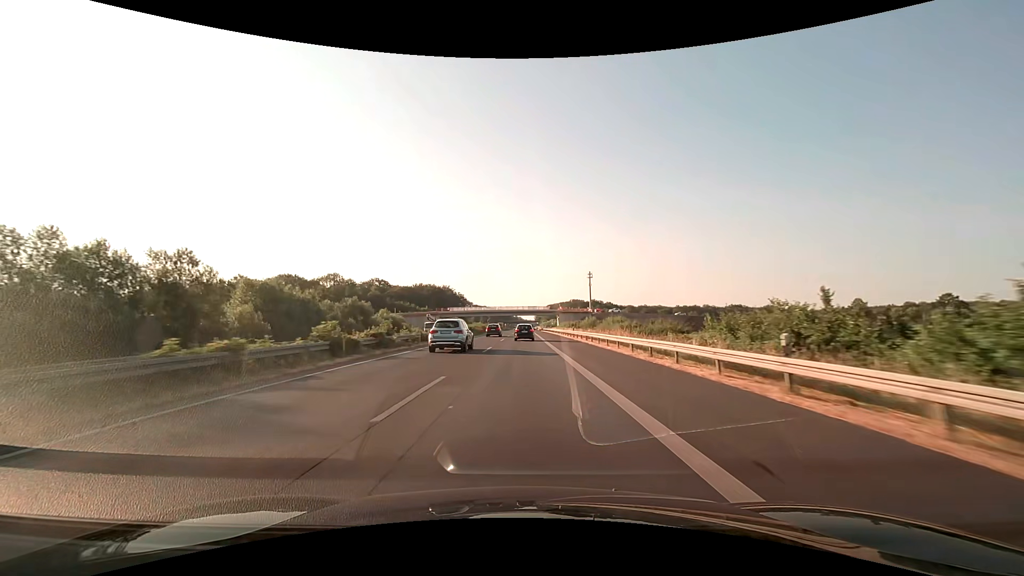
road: motorway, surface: asphalt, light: Day
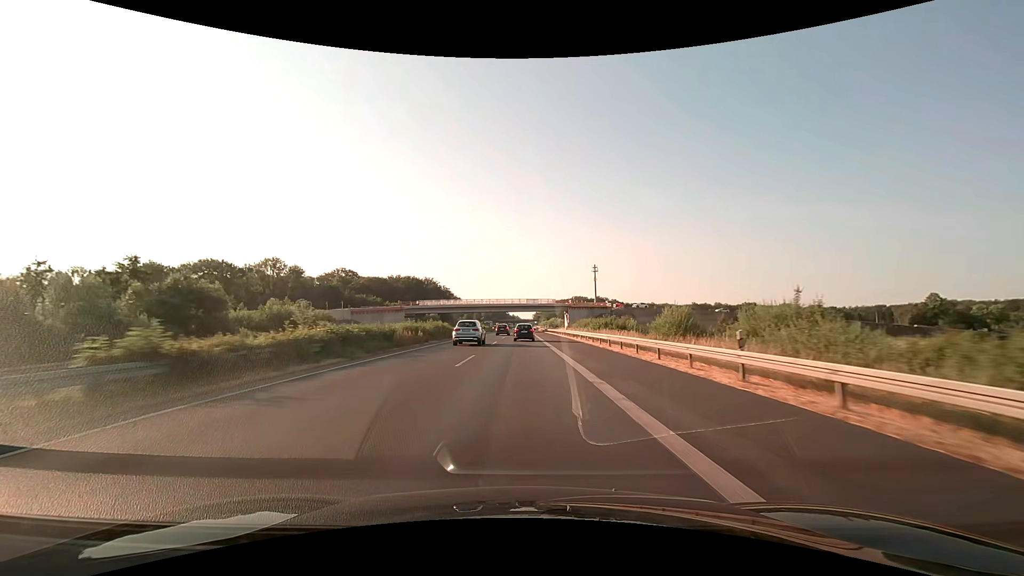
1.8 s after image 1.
(+0.1, +46.1) m; 0°
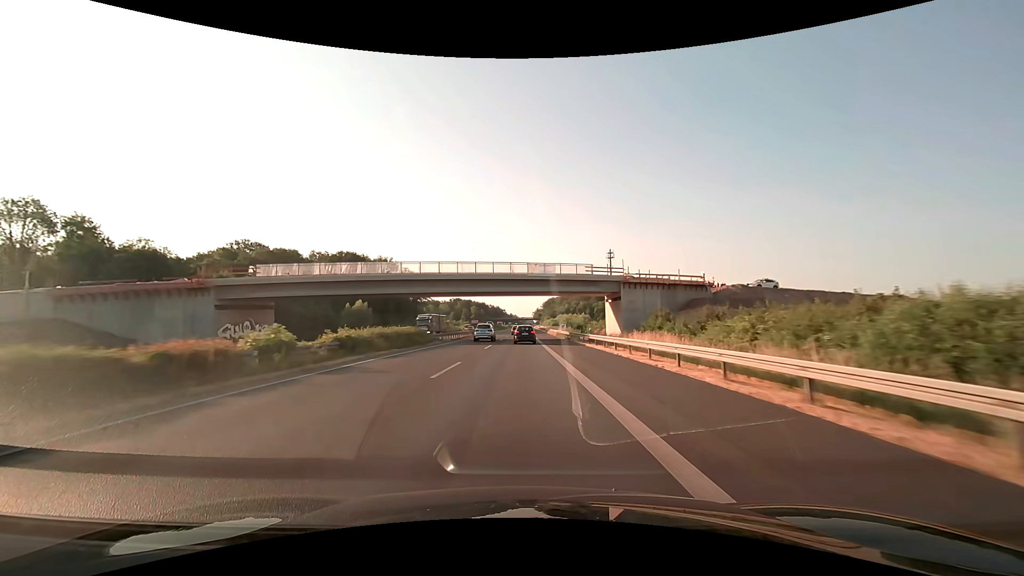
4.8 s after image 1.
(0.0, +75.8) m; 0°
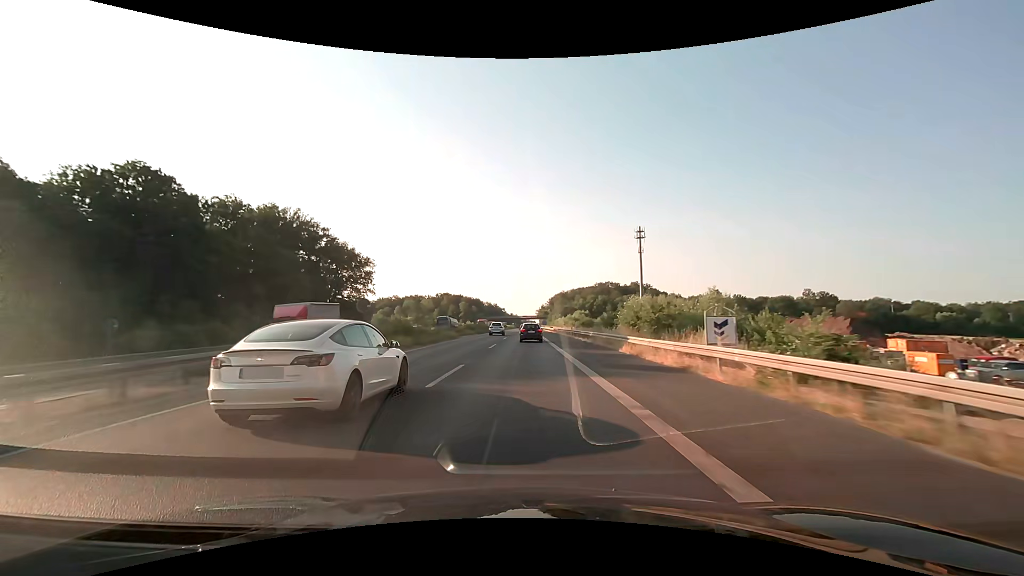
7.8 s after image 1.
(-0.3, +75.2) m; 0°
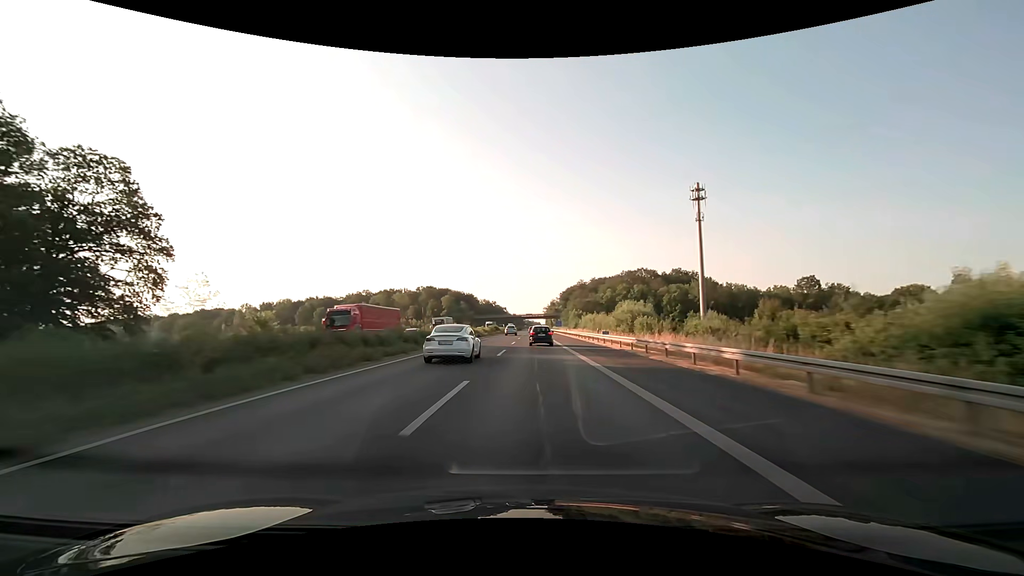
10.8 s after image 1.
(0.0, +76.0) m; 0°
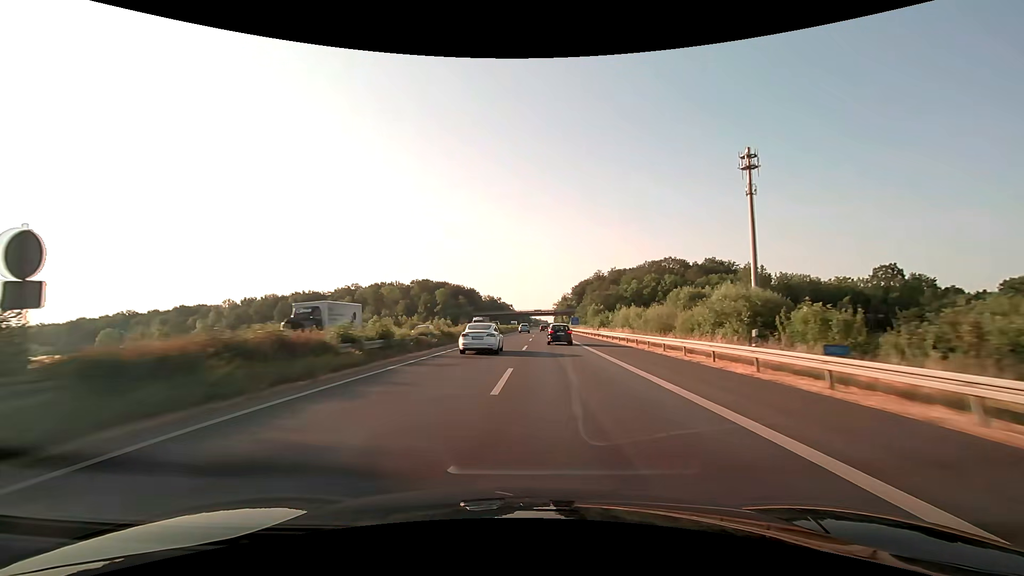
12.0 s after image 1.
(-0.3, +31.3) m; -1°
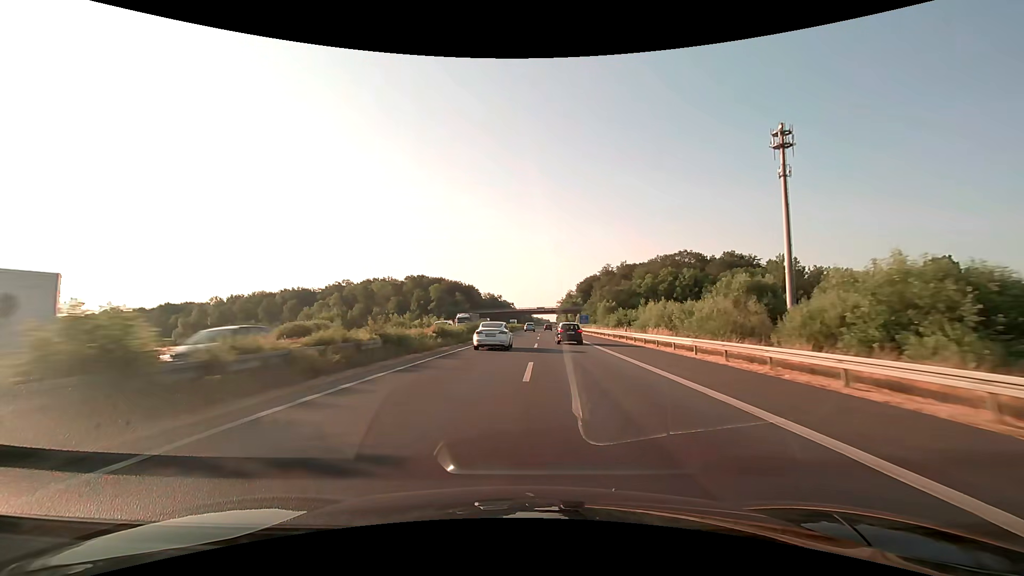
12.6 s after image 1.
(0.0, +15.6) m; 0°
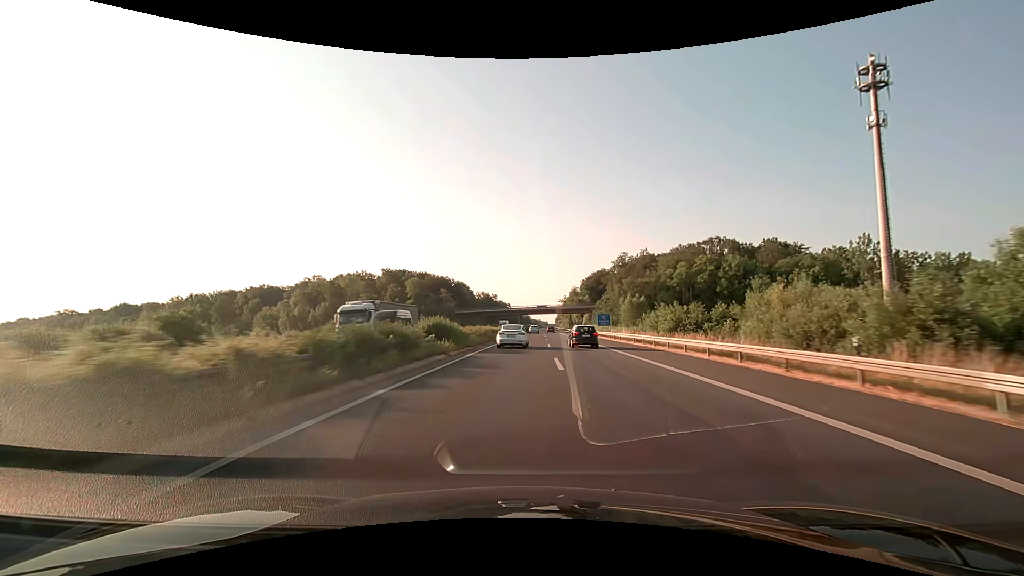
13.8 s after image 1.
(+0.1, +31.2) m; 0°
(0, +10) (0, +20) (0, +30) (0, +40) (+1, +50) (+1, +60) (+1, +70) (+2, +80) (+2, +90) (+2, +100) m
